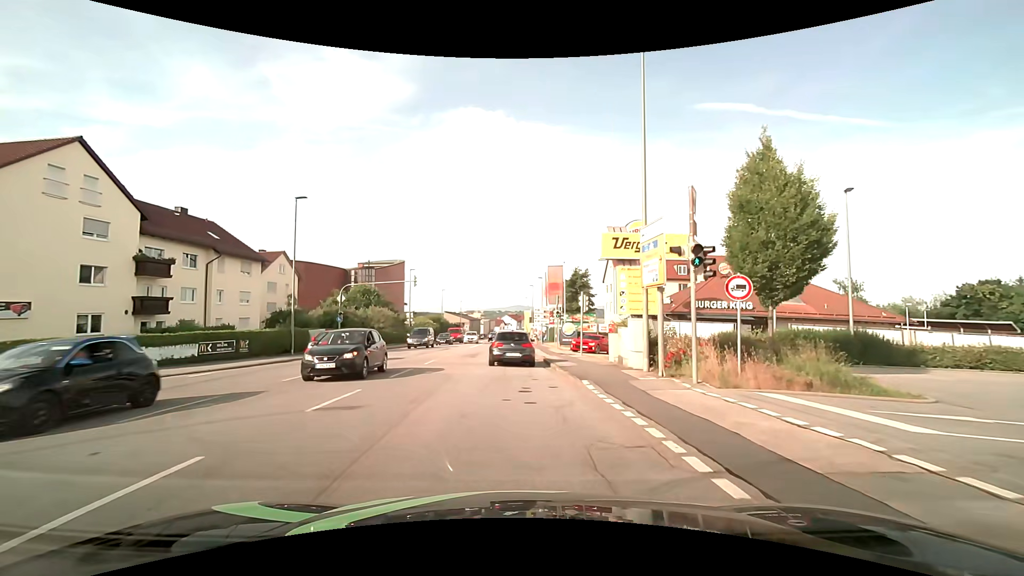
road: tertiary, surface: asphalt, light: Day
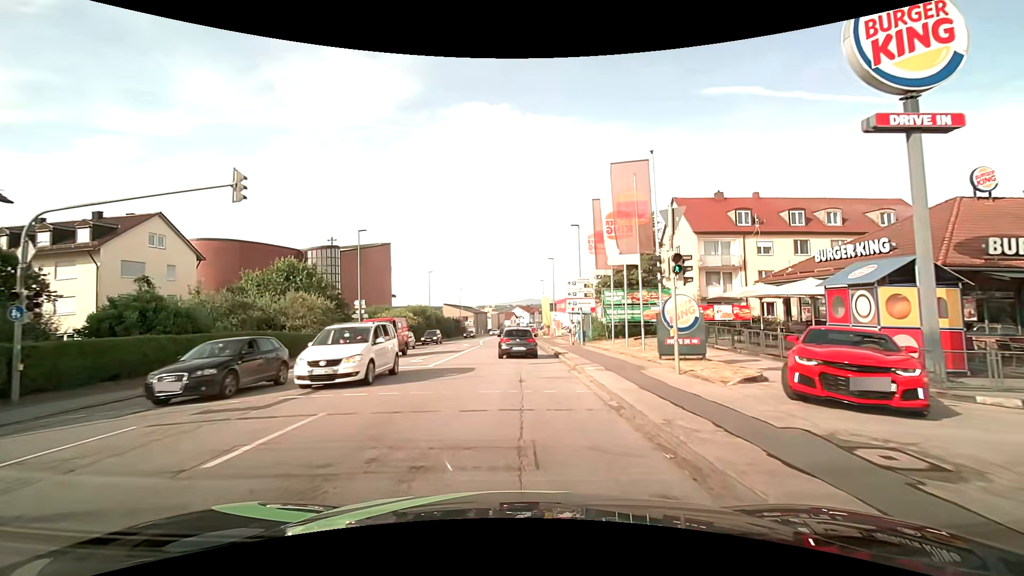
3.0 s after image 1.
(-0.6, +27.3) m; -1°
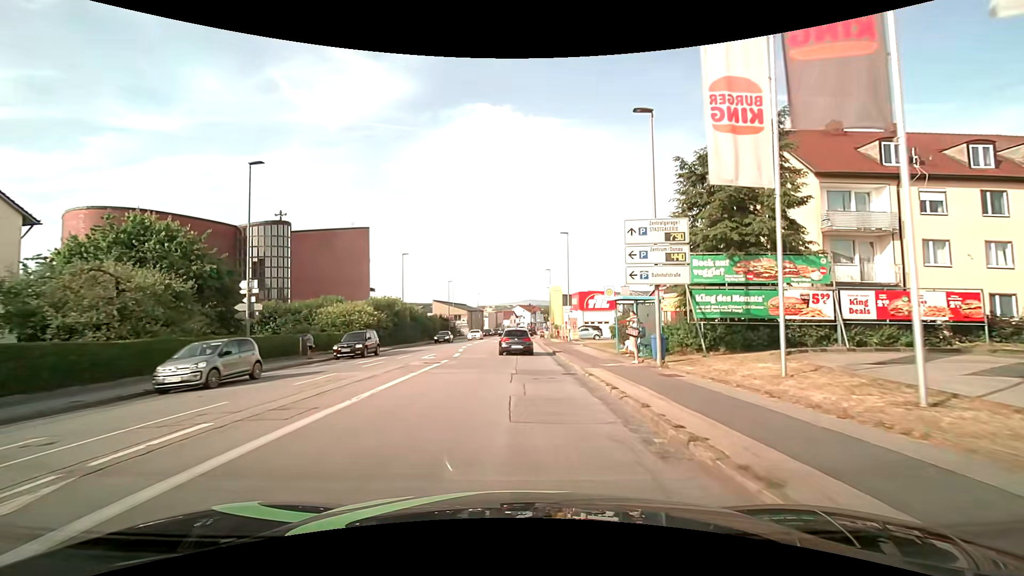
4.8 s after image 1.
(-0.2, +18.1) m; -1°
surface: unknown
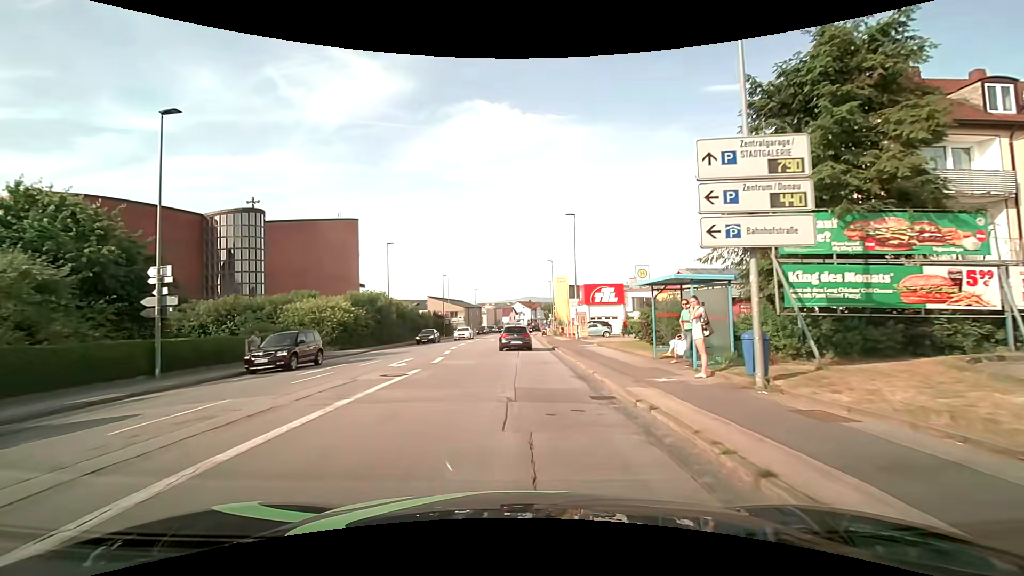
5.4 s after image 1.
(0.0, +6.3) m; 0°
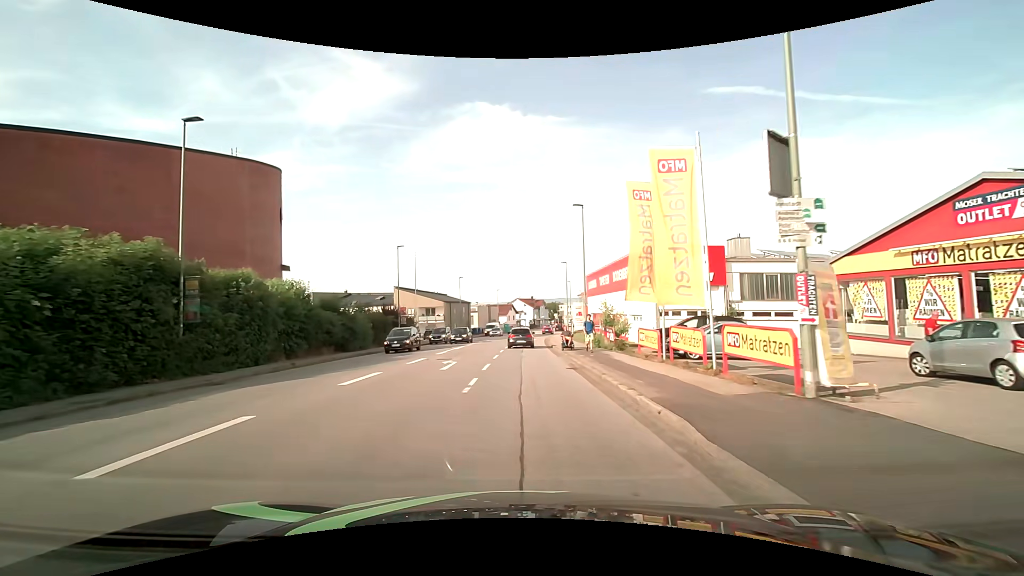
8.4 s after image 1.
(+0.1, +31.8) m; 0°
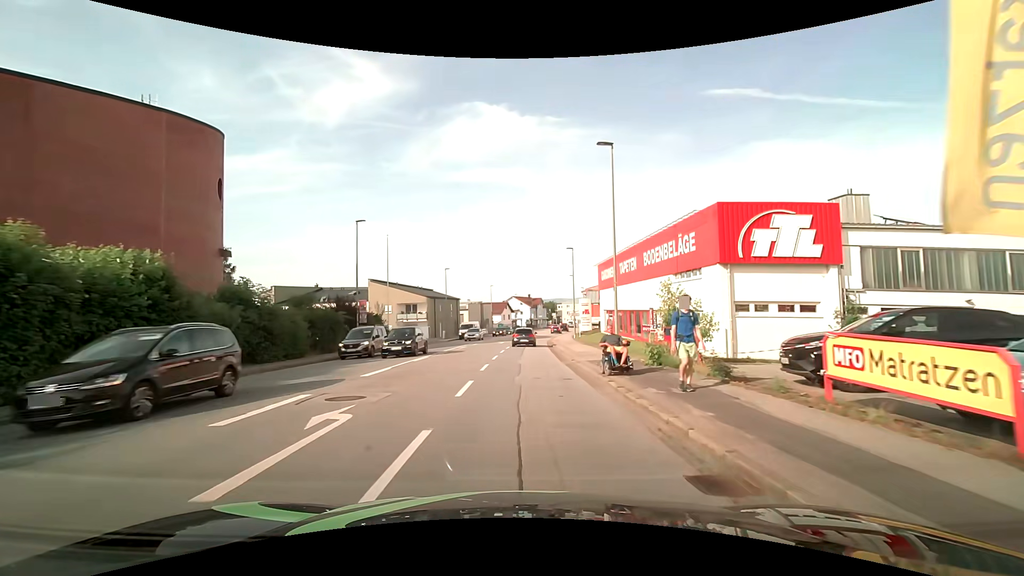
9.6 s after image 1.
(0.0, +12.3) m; 0°
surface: asphalt
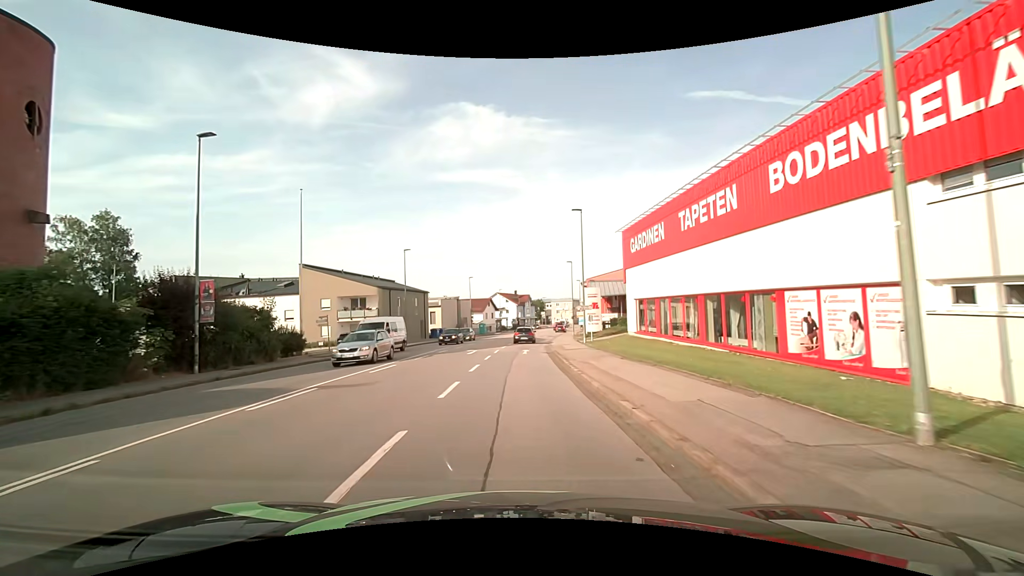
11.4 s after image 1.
(+0.3, +18.3) m; +2°
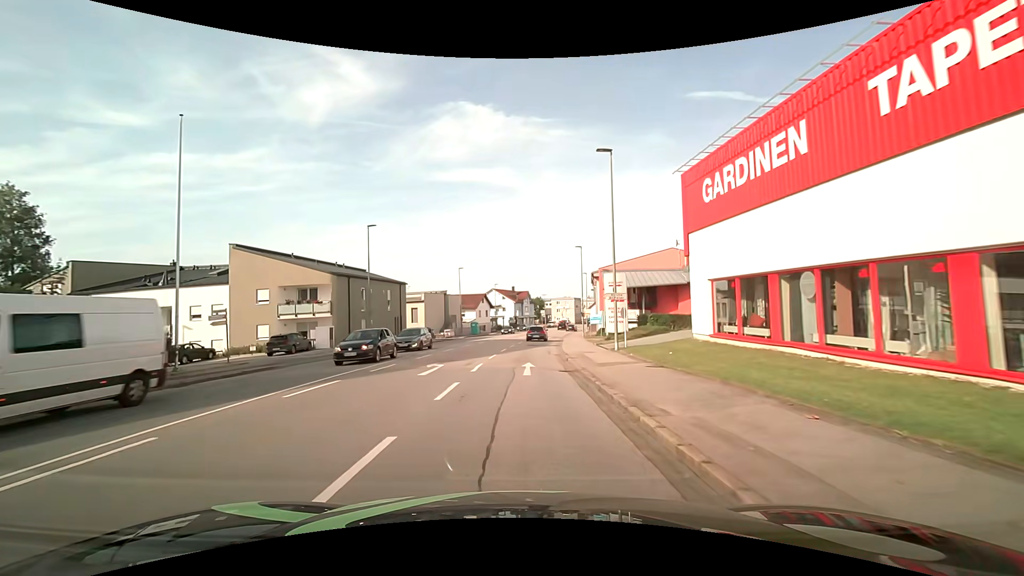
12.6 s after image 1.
(0.0, +12.7) m; 0°
(0, +10) (0, +20) (0, +30) (+1, +40) (+2, +50) (+3, +60) (+5, +70) (+6, +80) (+8, +89) (+10, +99) m
